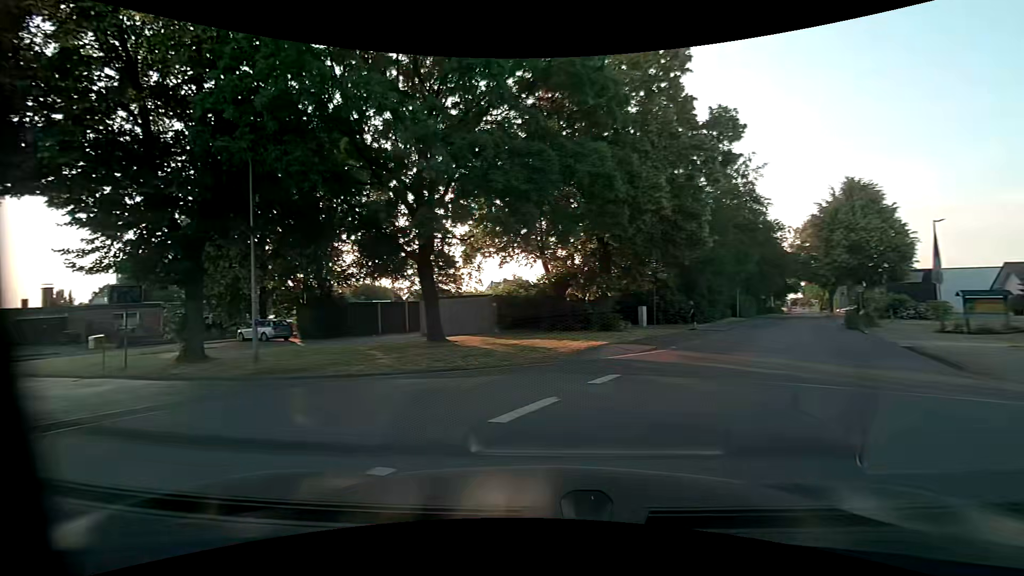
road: unclassified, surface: asphalt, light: Day
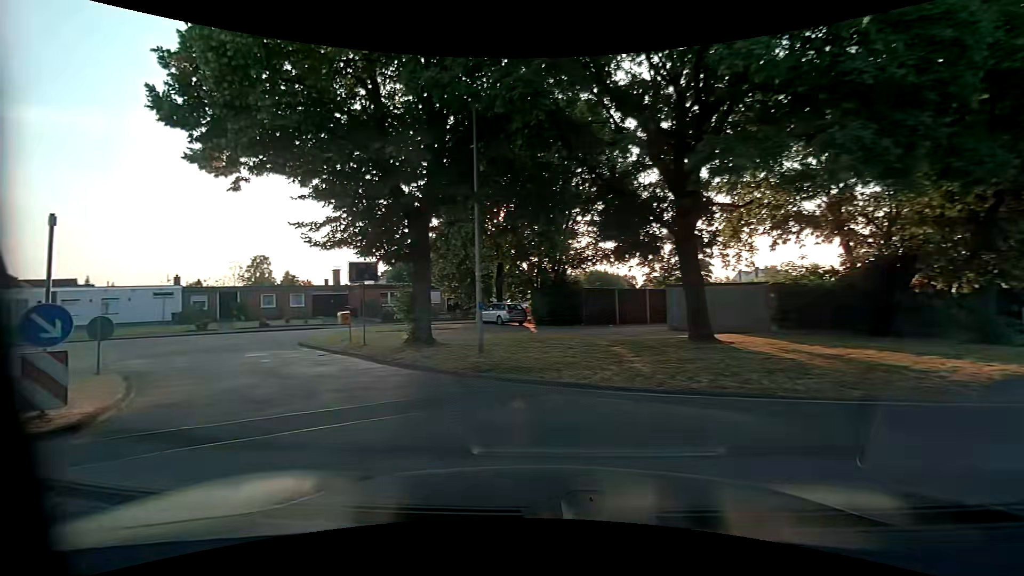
(-1.0, +4.3) m; -27°
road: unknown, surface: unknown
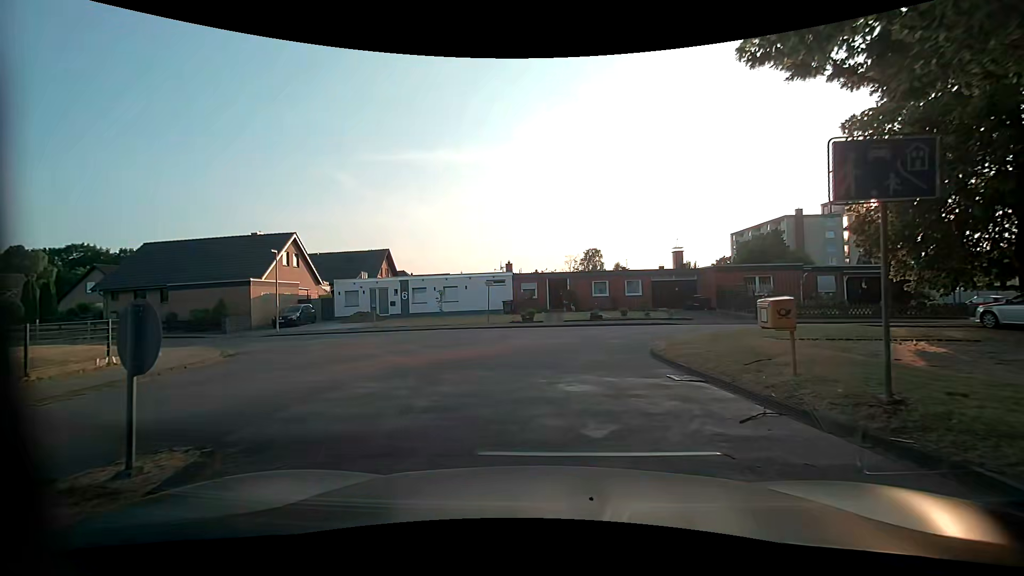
(-4.5, +10.4) m; -37°
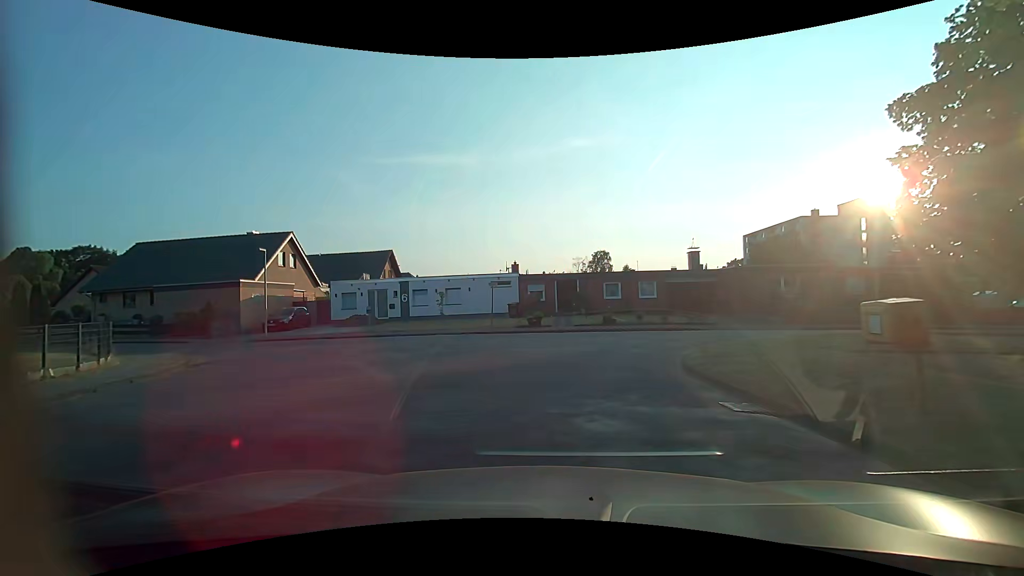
(0.0, +2.3) m; 0°
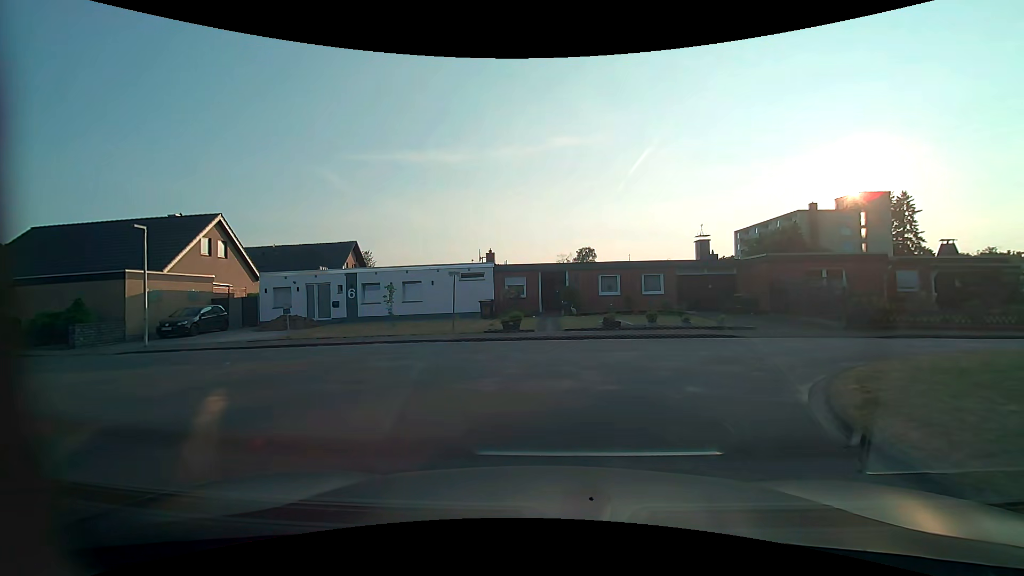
(0.0, +7.2) m; 0°
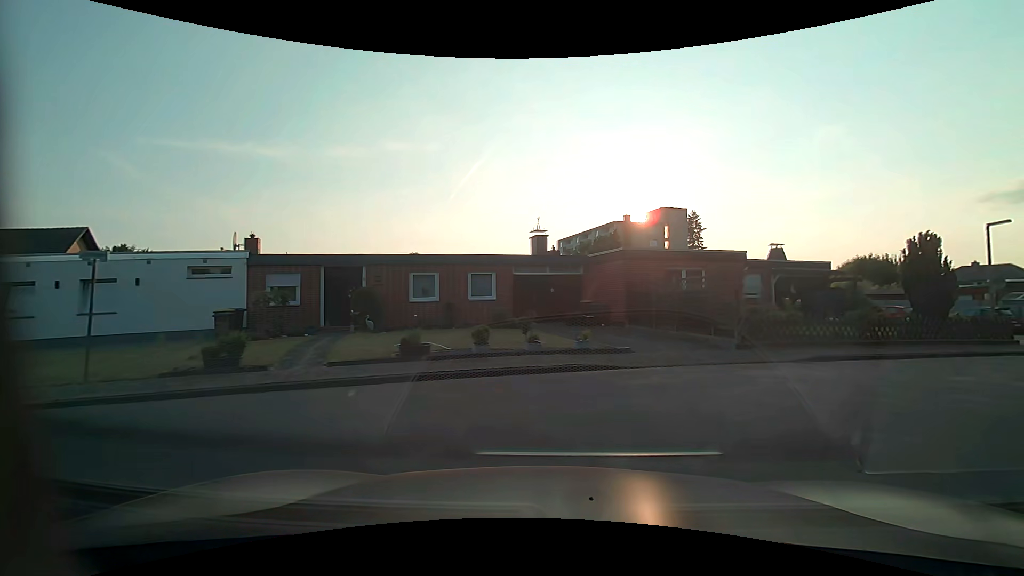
(+1.1, +8.7) m; +19°
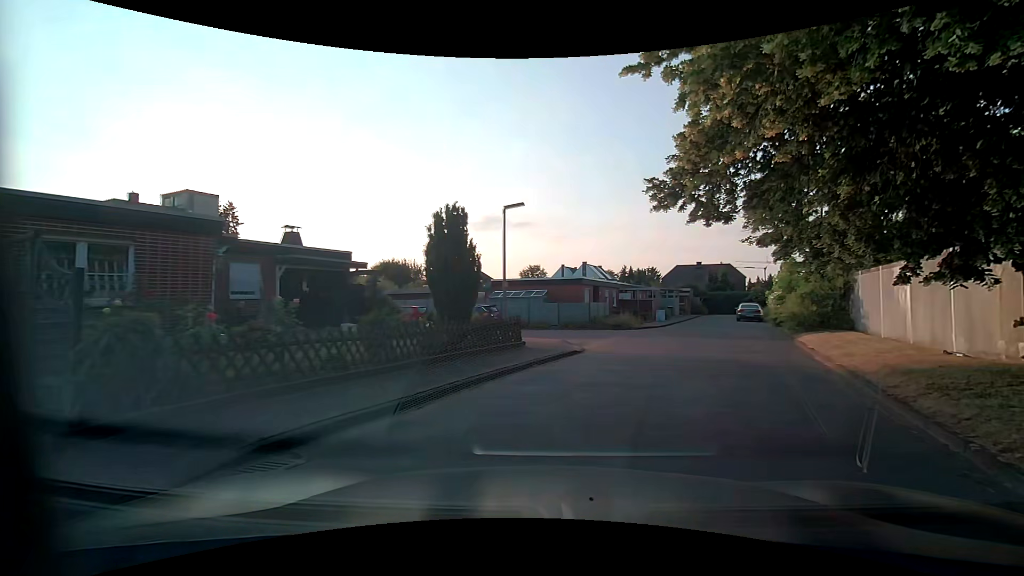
(+3.7, +8.7) m; +51°
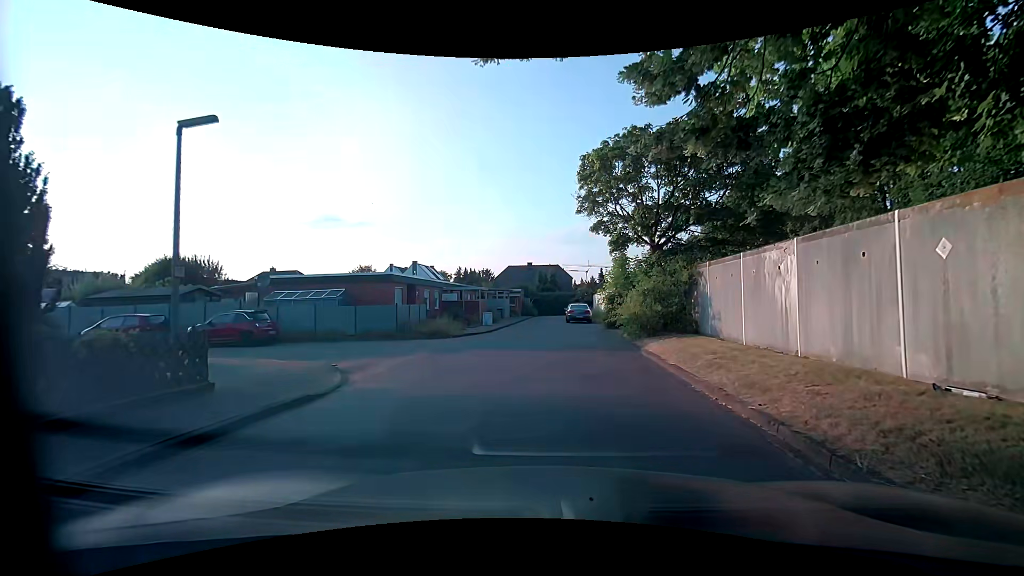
(+1.2, +6.4) m; +16°
